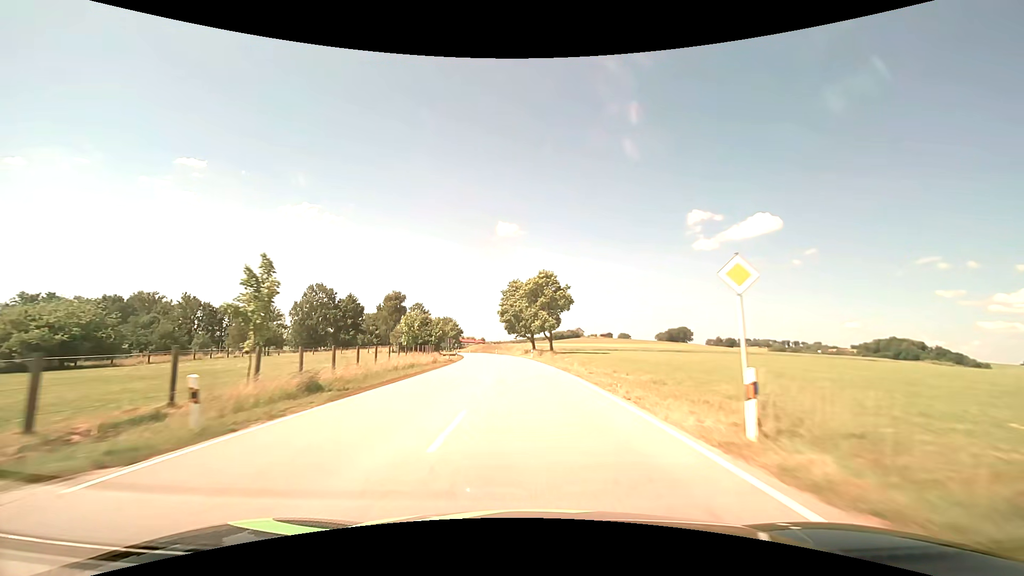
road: secondary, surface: asphalt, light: Day
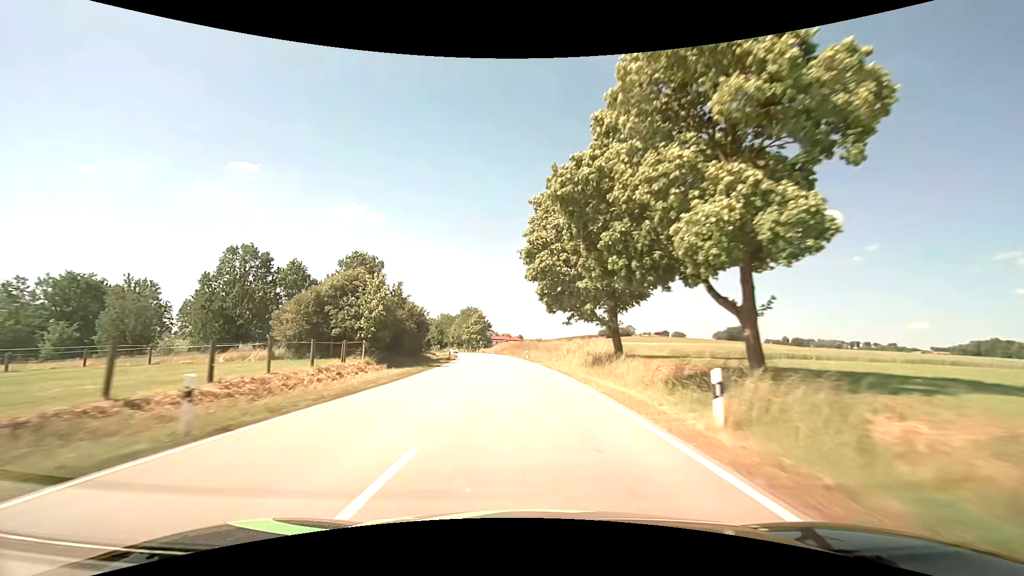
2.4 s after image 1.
(-2.0, +51.1) m; -5°
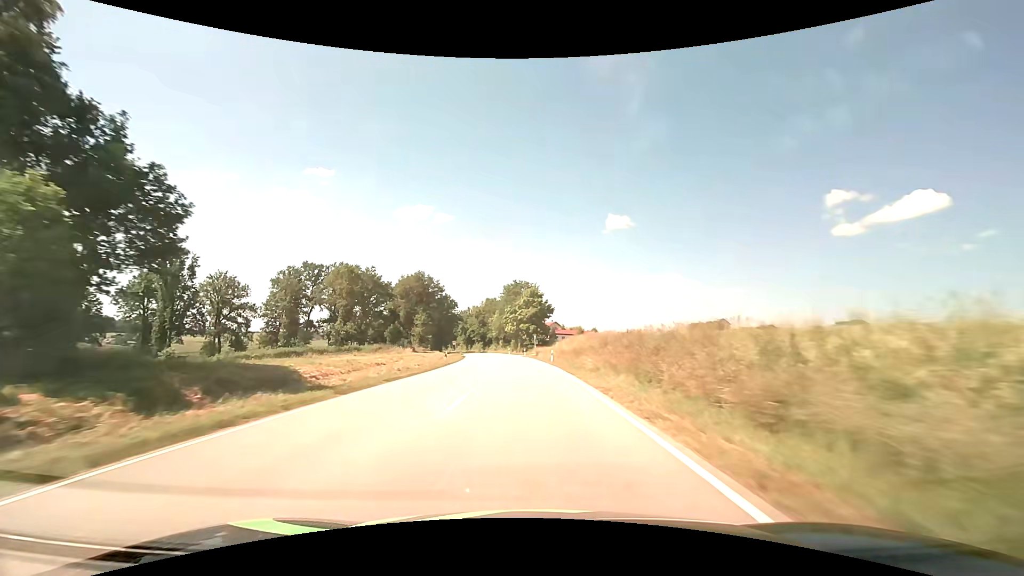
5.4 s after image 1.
(-4.0, +65.4) m; -8°
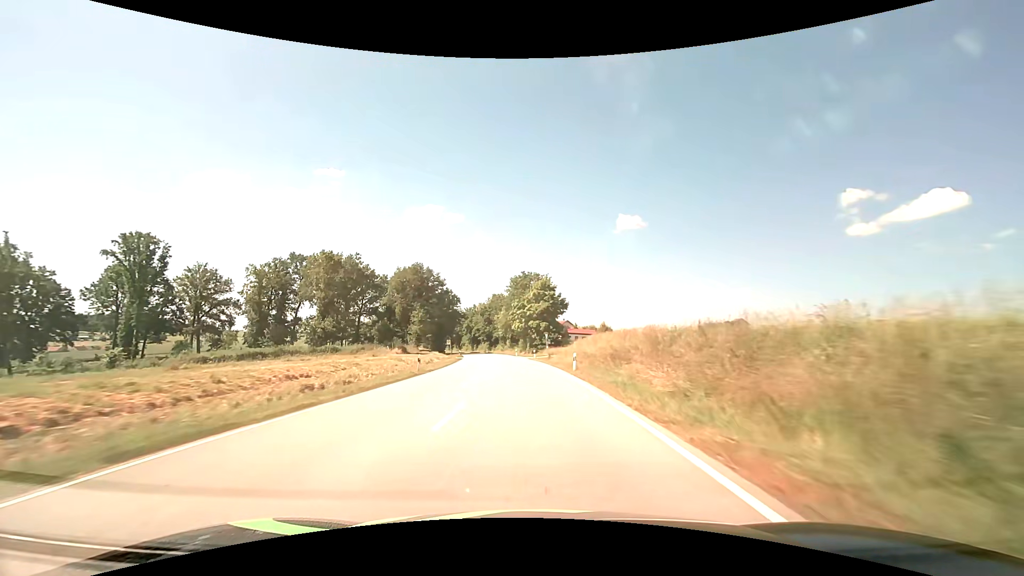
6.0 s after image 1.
(-0.1, +13.4) m; -1°
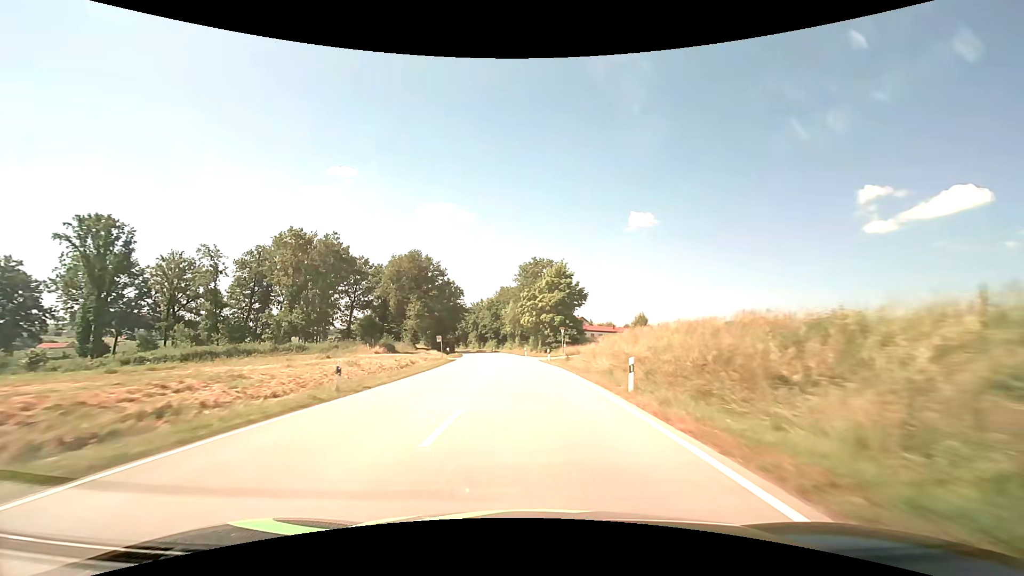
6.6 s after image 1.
(-0.1, +13.5) m; -1°
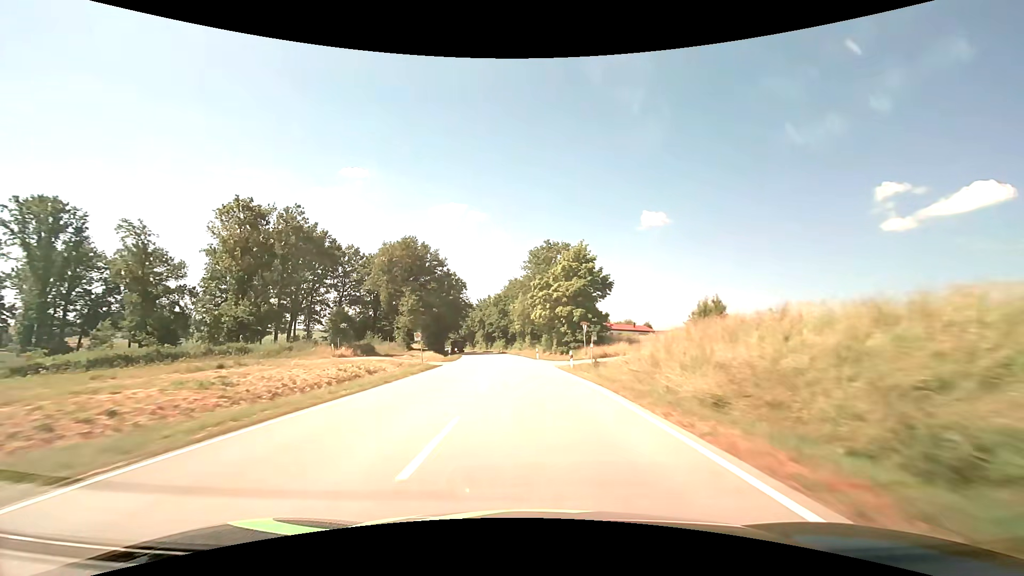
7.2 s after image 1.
(-0.2, +13.6) m; -1°
